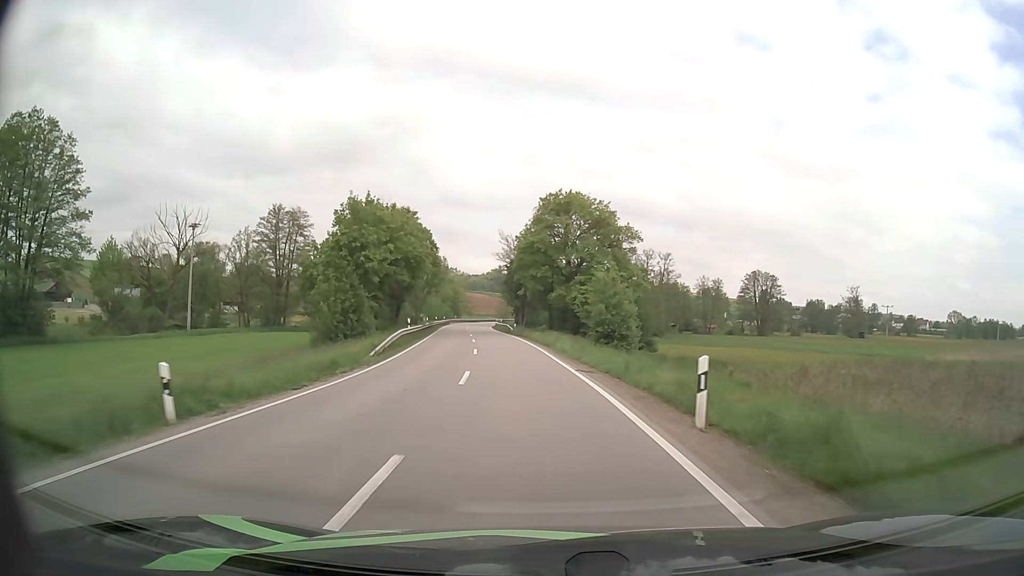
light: Day
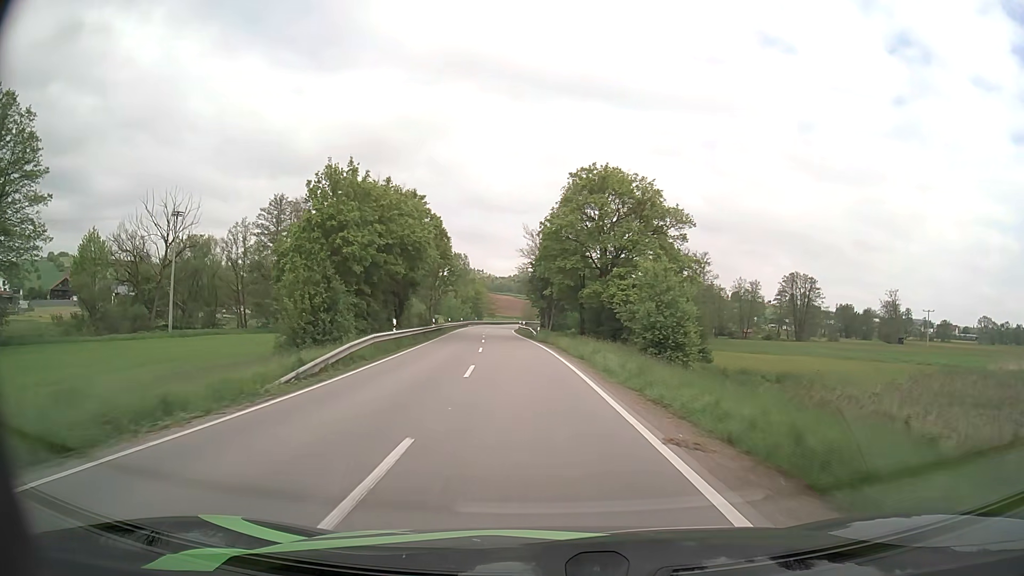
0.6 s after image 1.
(-0.3, +10.6) m; -3°
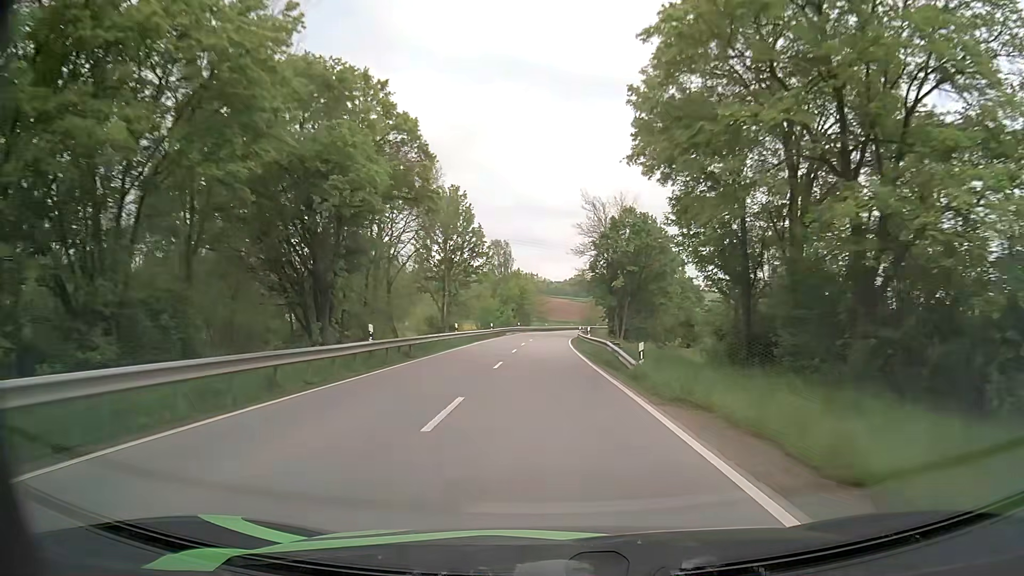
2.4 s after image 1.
(-1.5, +32.2) m; -5°
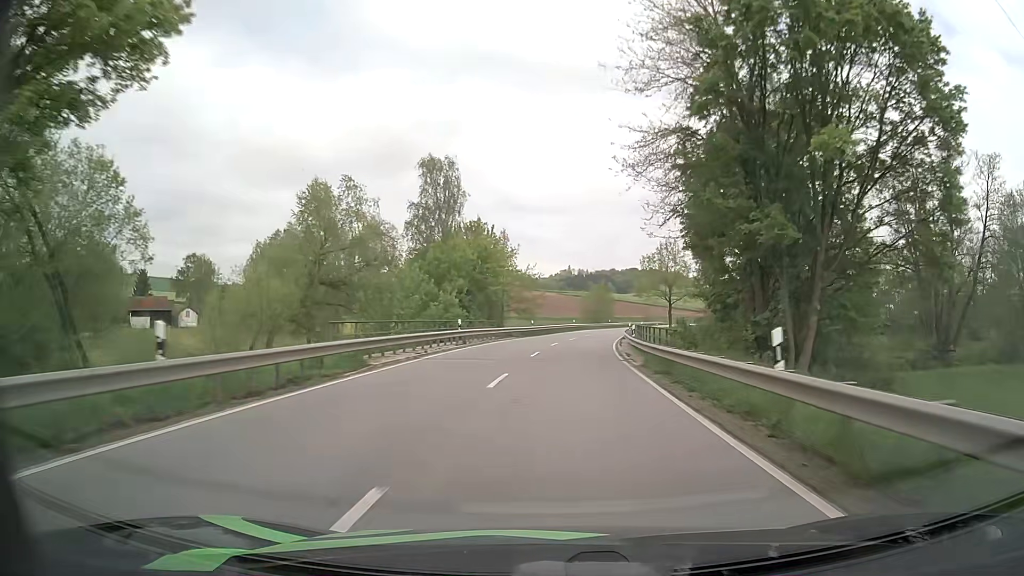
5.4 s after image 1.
(-0.1, +55.2) m; +1°
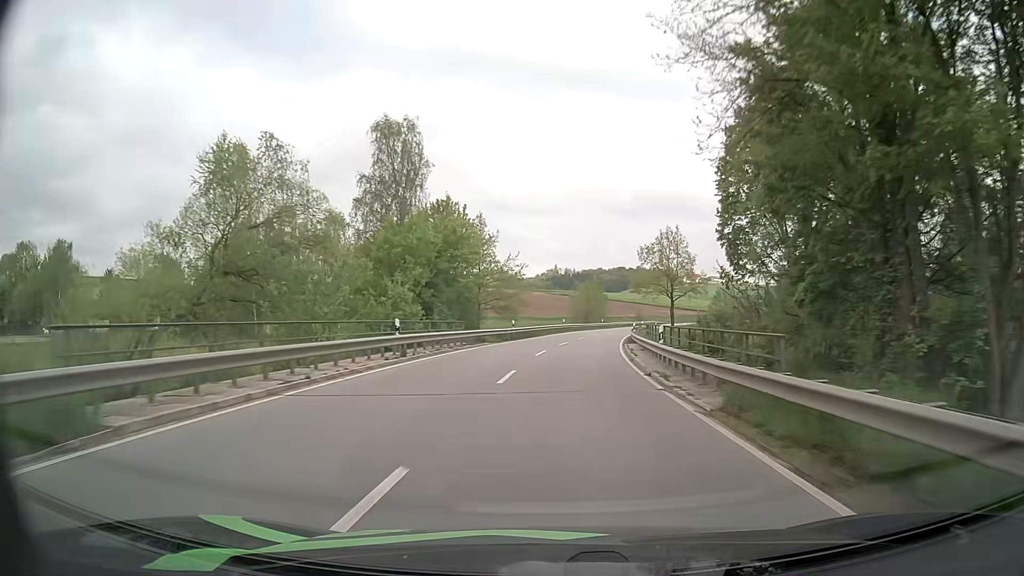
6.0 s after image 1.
(+0.1, +11.2) m; +1°
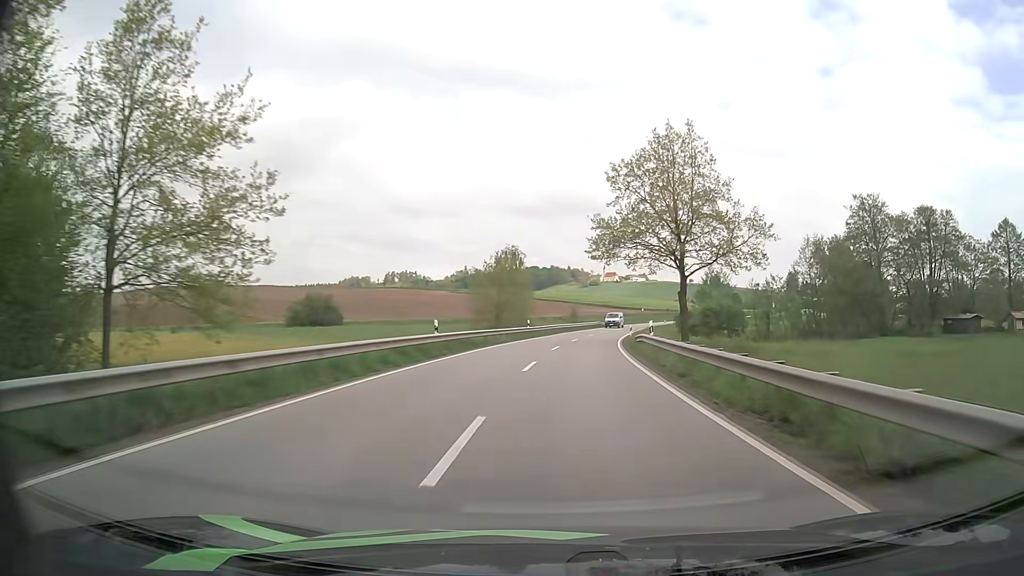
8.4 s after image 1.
(+2.4, +44.7) m; +8°
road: secondary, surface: asphalt
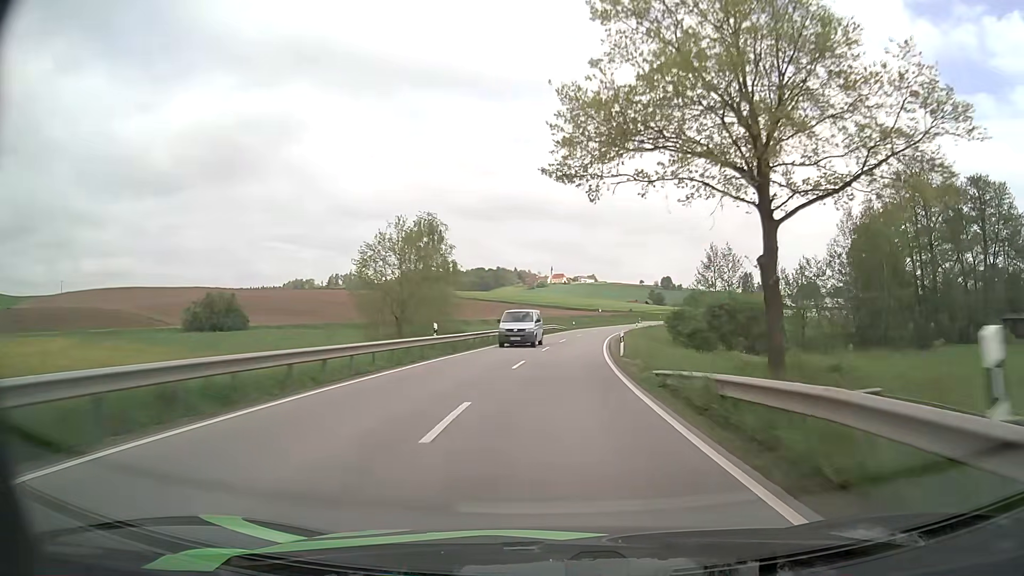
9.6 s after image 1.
(+0.8, +22.4) m; +4°
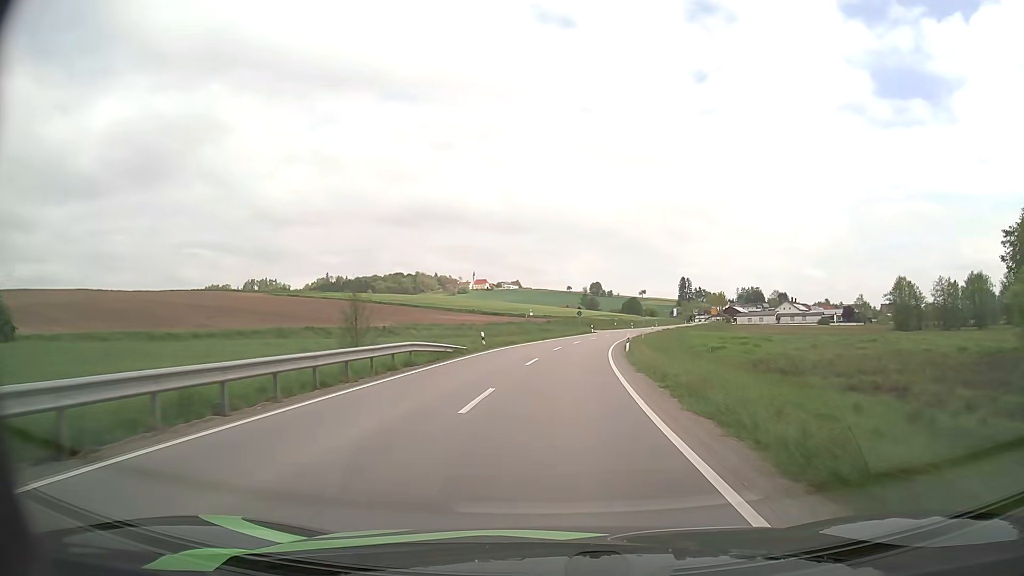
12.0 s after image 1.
(+2.4, +45.1) m; +6°
(0, +10) (+1, +20) (+1, +30) (+2, +40) (+3, +50) (+5, +60) (+7, +70) (+9, +79) (+12, +89) (+15, +99) m
